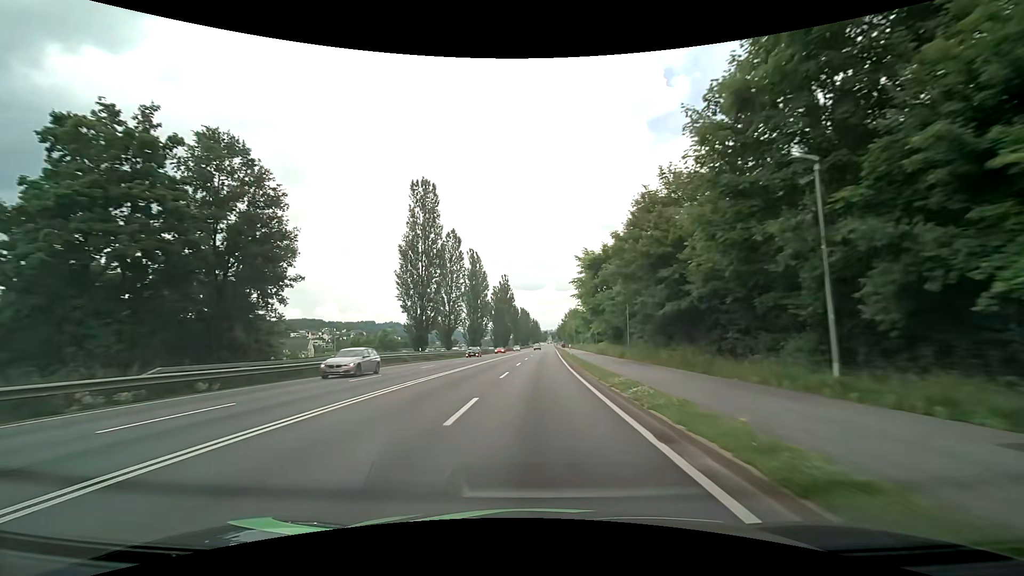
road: primary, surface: asphalt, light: Day
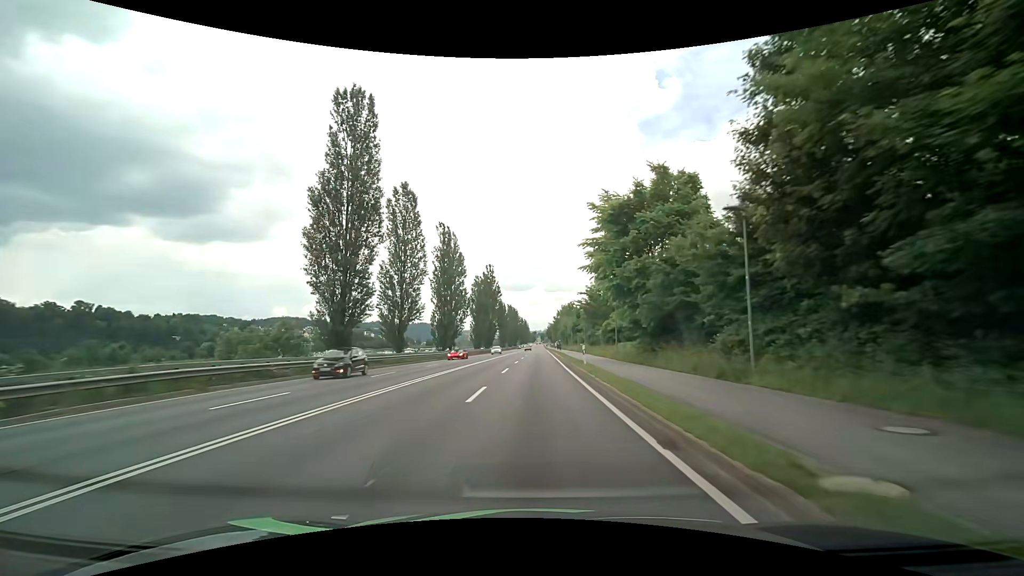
(+0.1, +20.6) m; +1°
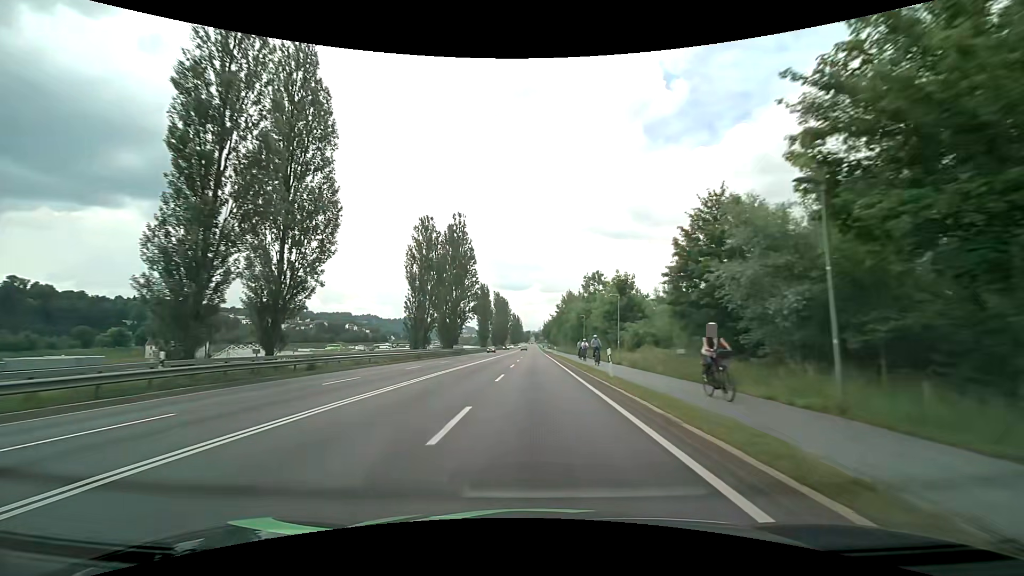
(+0.4, +53.2) m; +1°
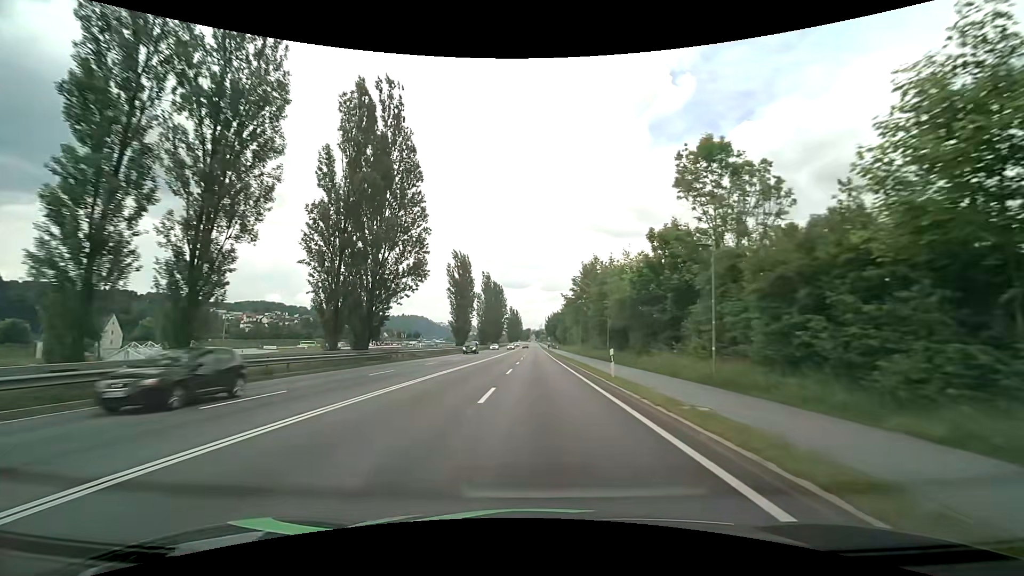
(+0.2, +43.4) m; 0°
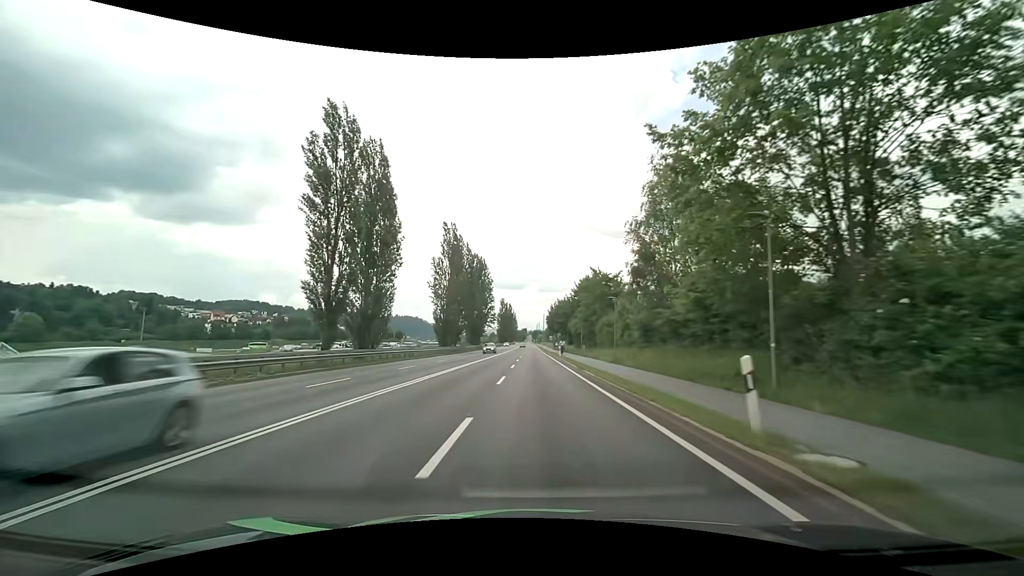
(+0.2, +54.6) m; 0°
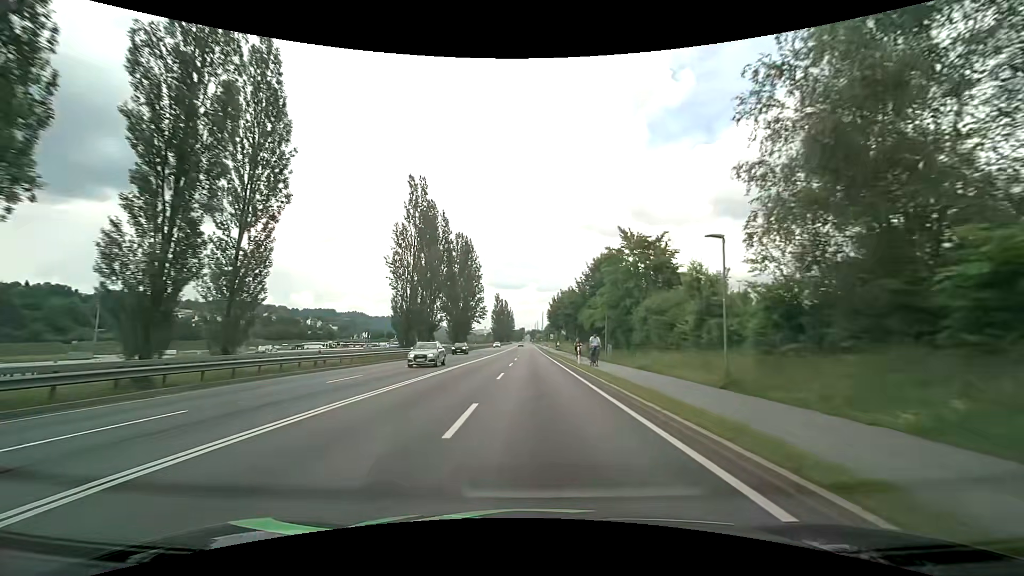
(+0.2, +21.9) m; 0°
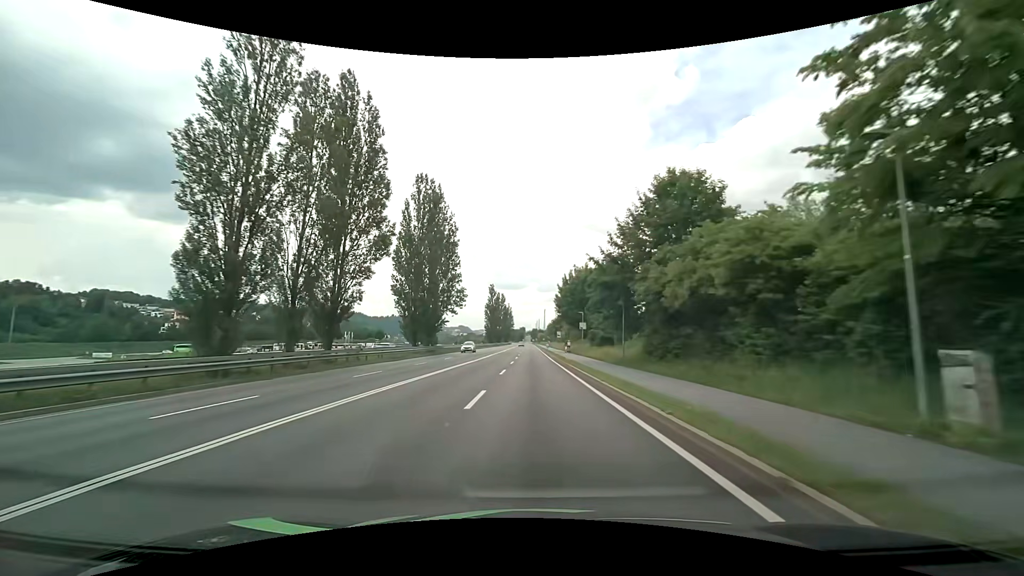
(+0.1, +33.0) m; 0°
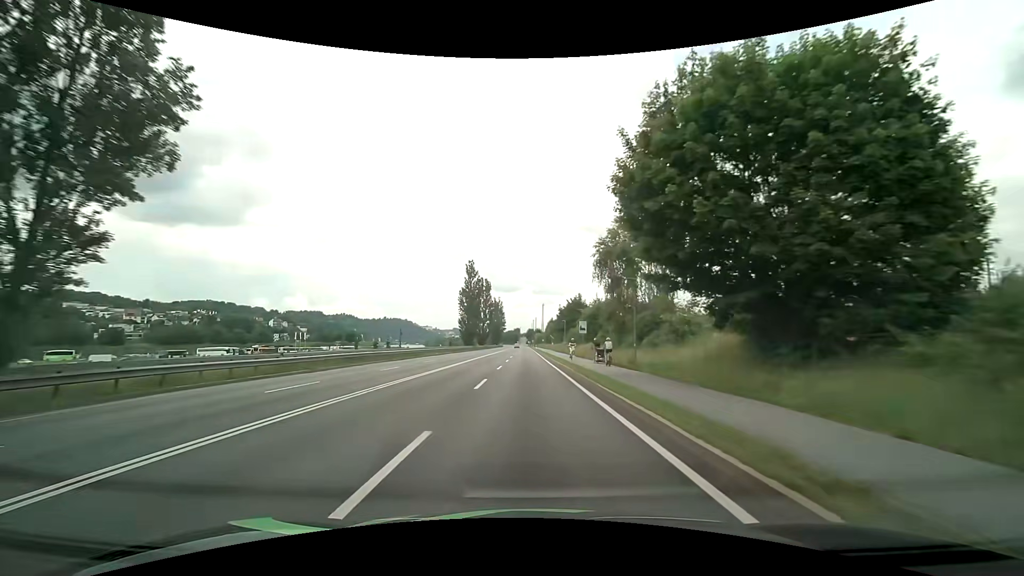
(-0.1, +54.9) m; 0°
(0, +10) (0, +20) (0, +30) (0, +40) (-1, +50) (-1, +60) (-1, +70) (-1, +80) (-1, +90) (-1, +100) m
